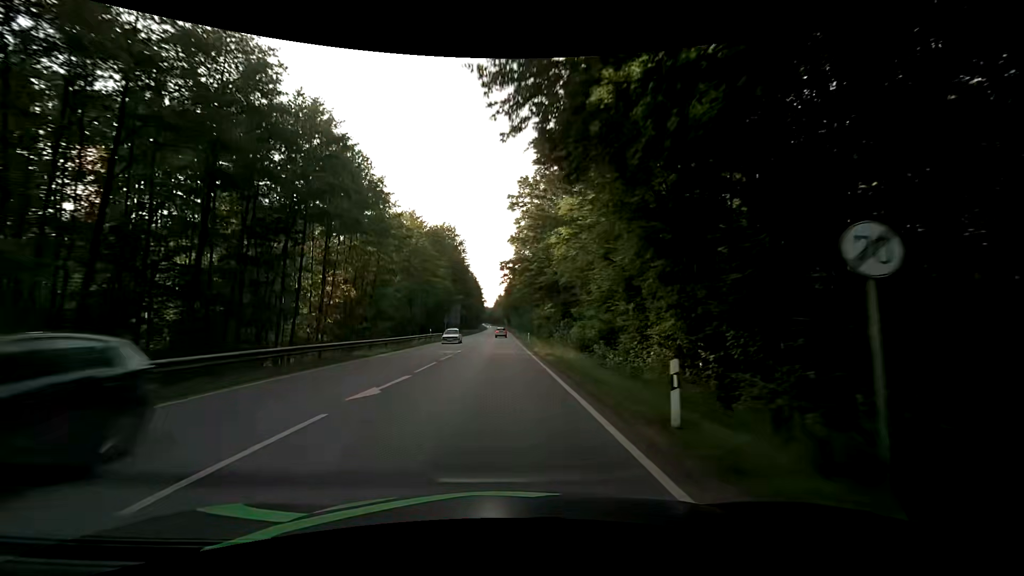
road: secondary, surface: asphalt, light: Day
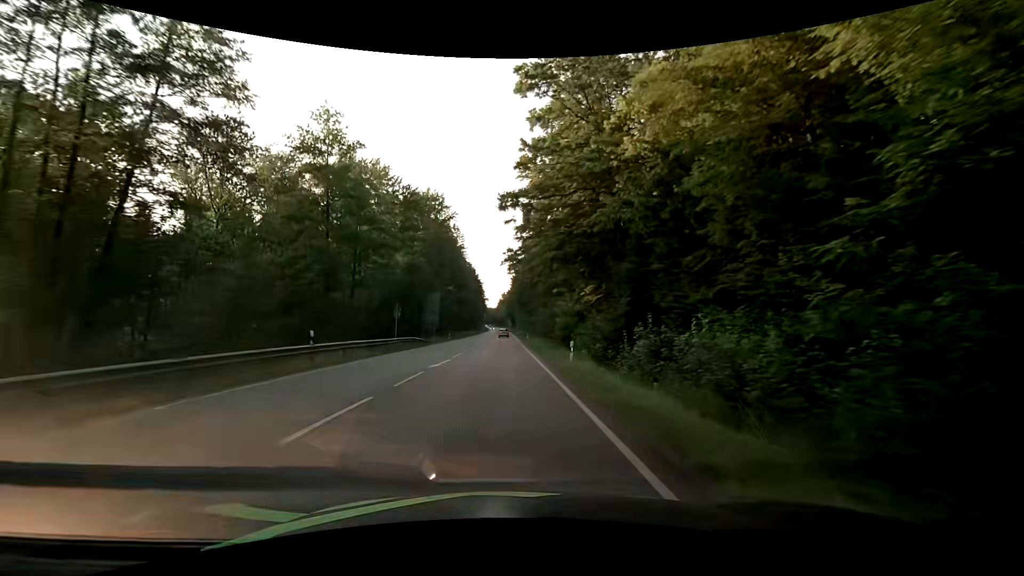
(-0.2, +33.9) m; 0°
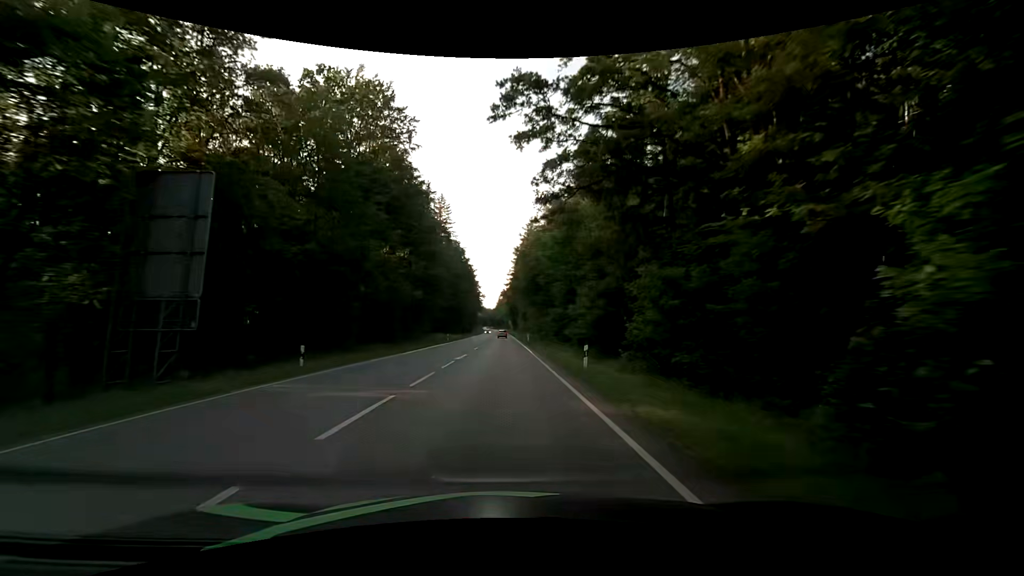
(-0.1, +47.8) m; 0°
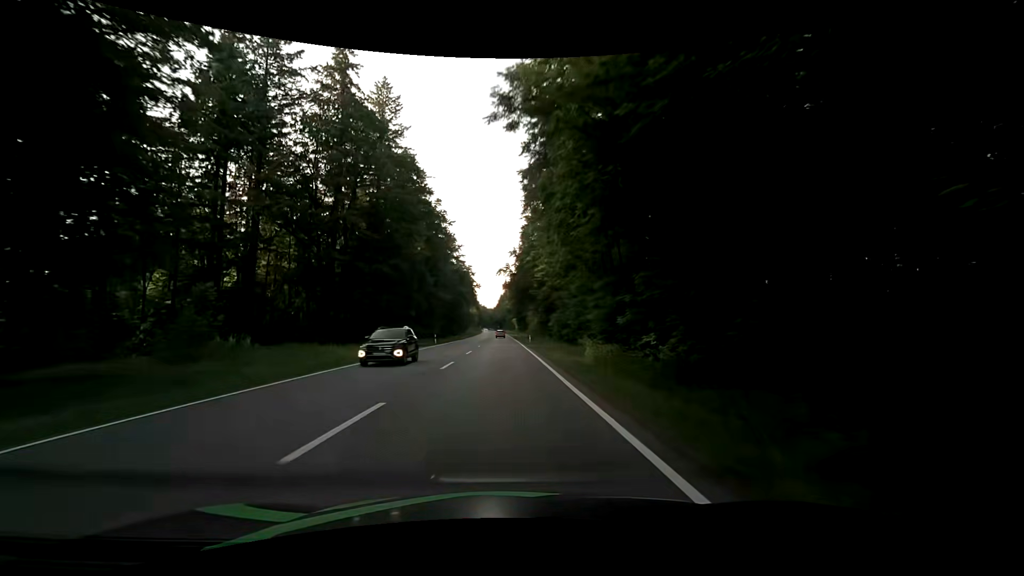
(+0.2, +67.7) m; 0°
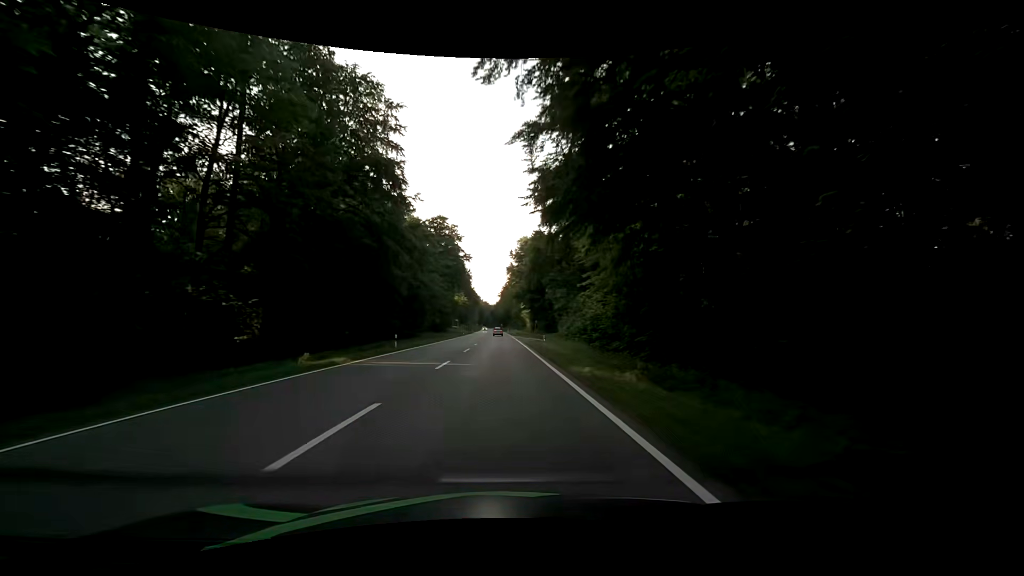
(-0.4, +73.4) m; 0°
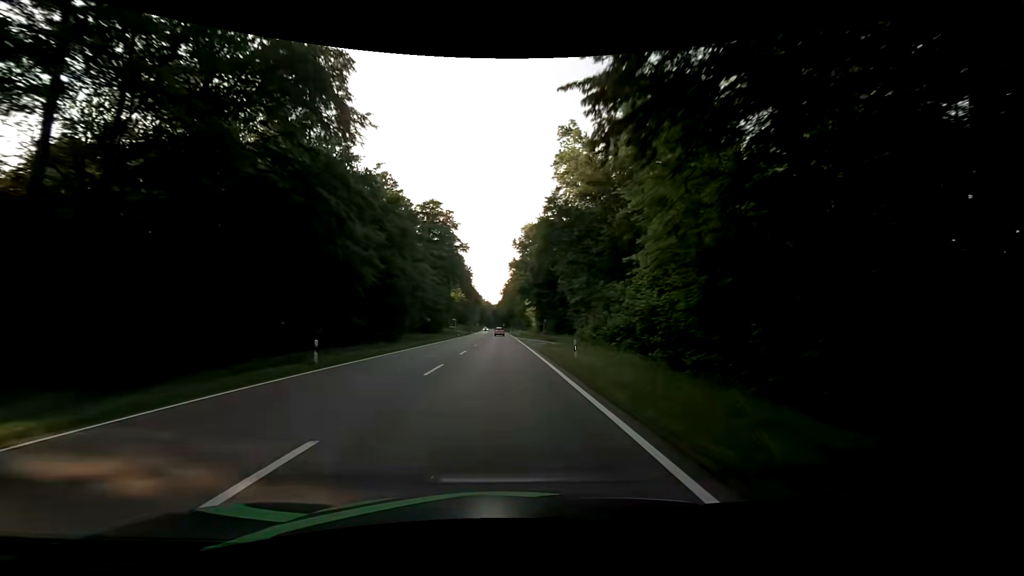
(-0.2, +14.9) m; -2°
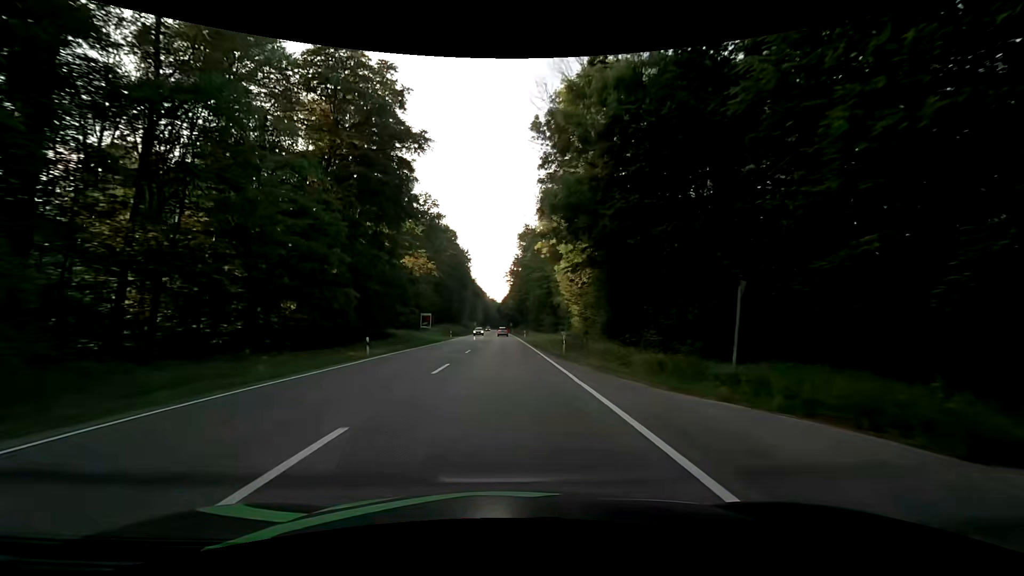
(+0.1, +59.4) m; 0°
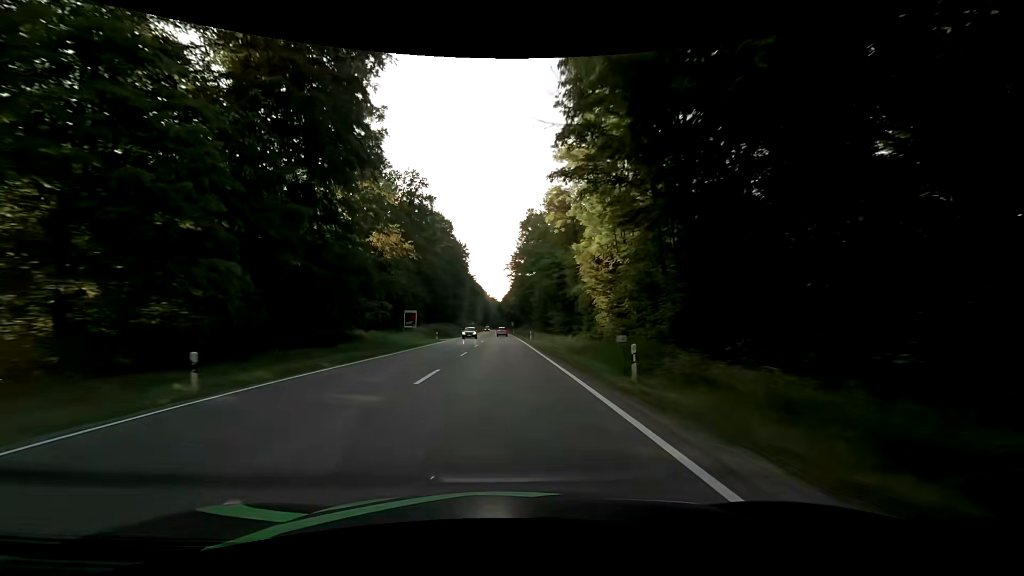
(0.0, +14.8) m; 0°
(0, +10) (0, +20) (0, +30) (0, +40) (0, +50) (0, +60) (0, +70) (0, +80) (0, +90) (0, +100) m
